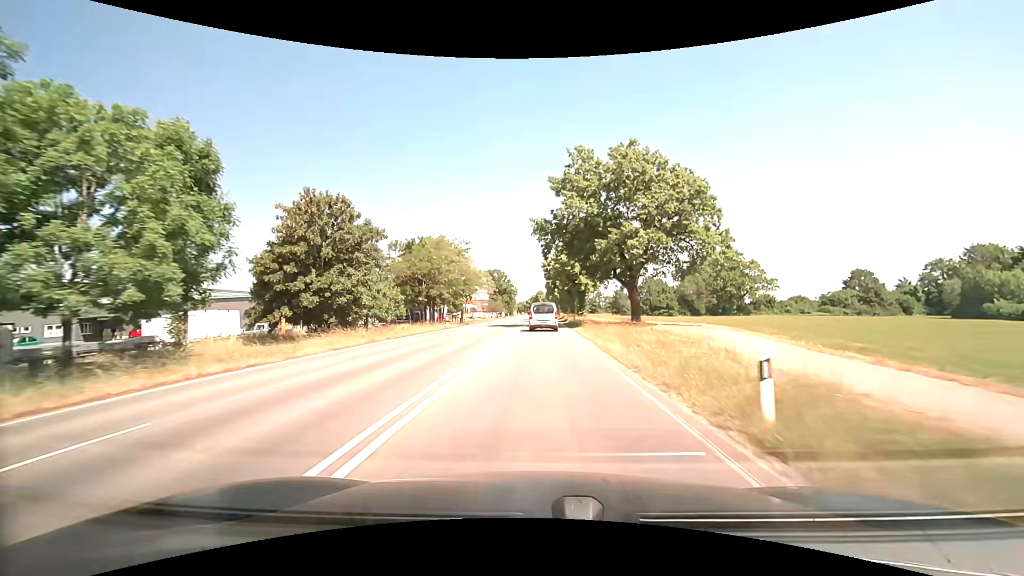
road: secondary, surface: asphalt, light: Day
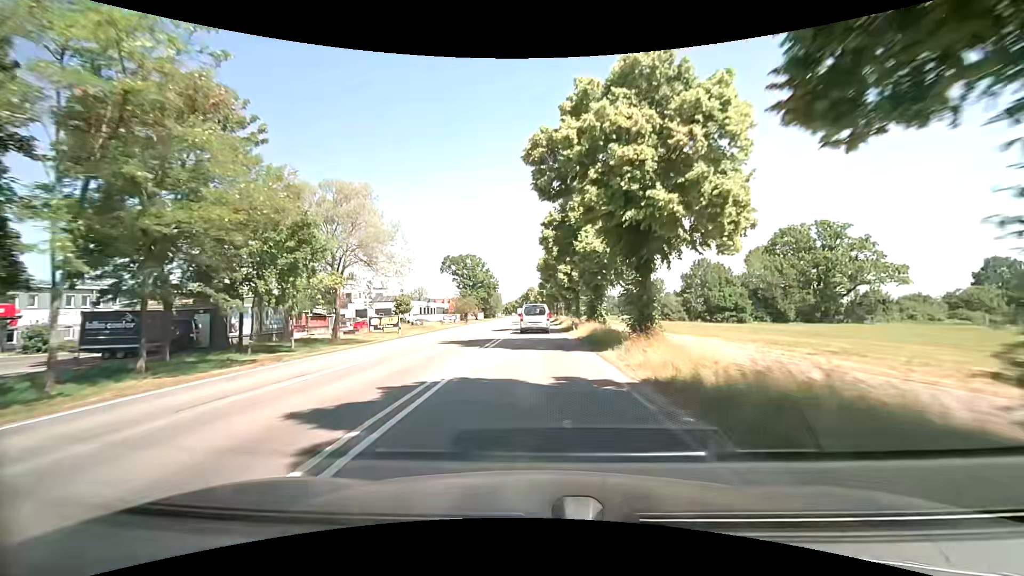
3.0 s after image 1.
(+0.8, +52.9) m; +1°
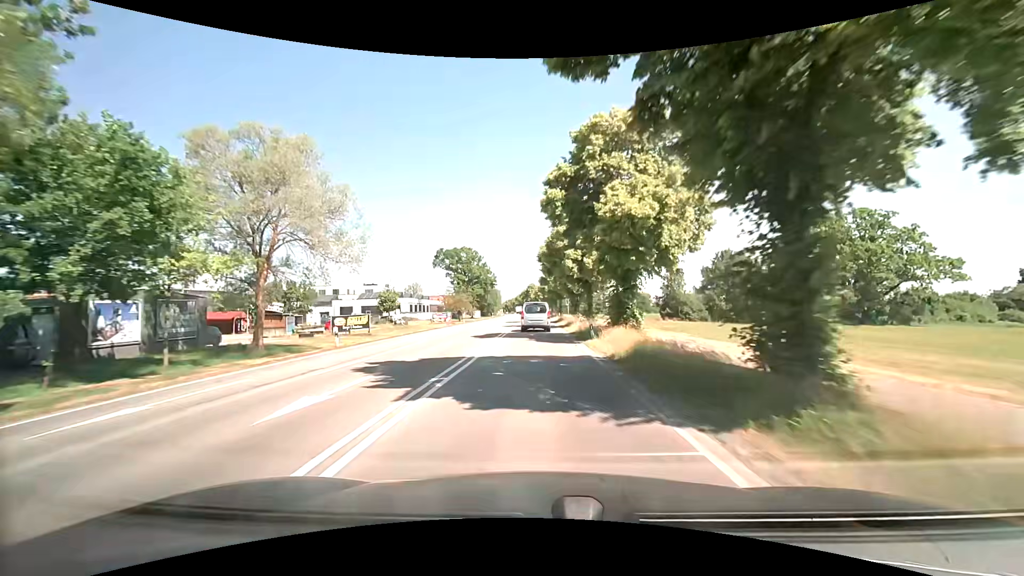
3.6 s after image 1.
(0.0, +10.6) m; 0°
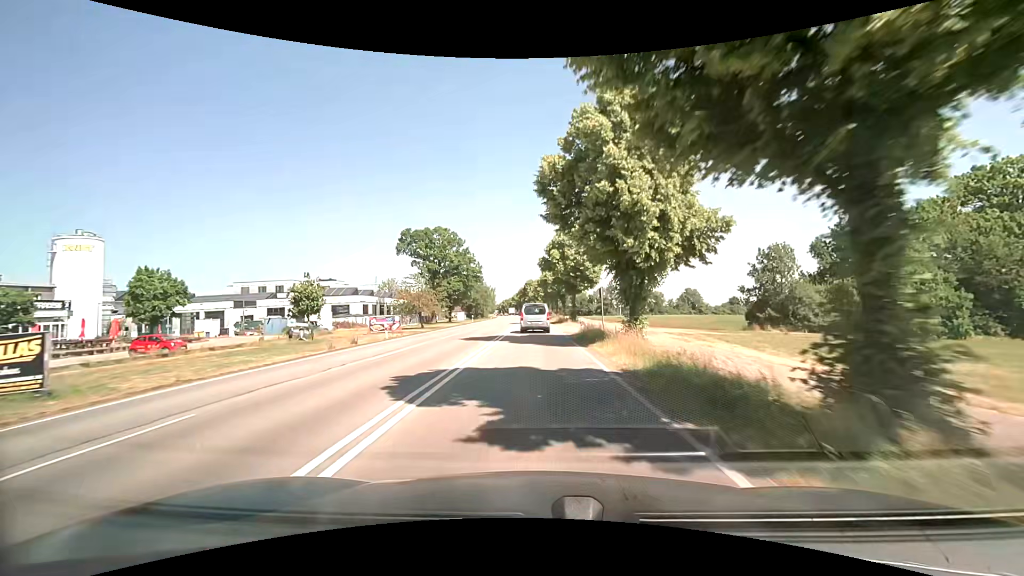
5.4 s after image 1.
(-0.1, +31.9) m; 0°
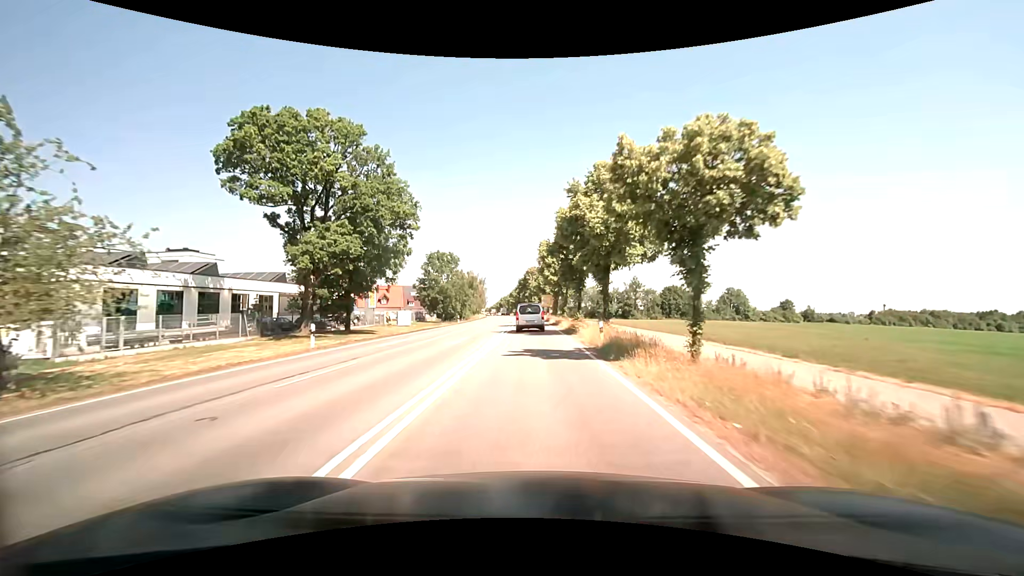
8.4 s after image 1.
(-0.7, +53.7) m; -1°
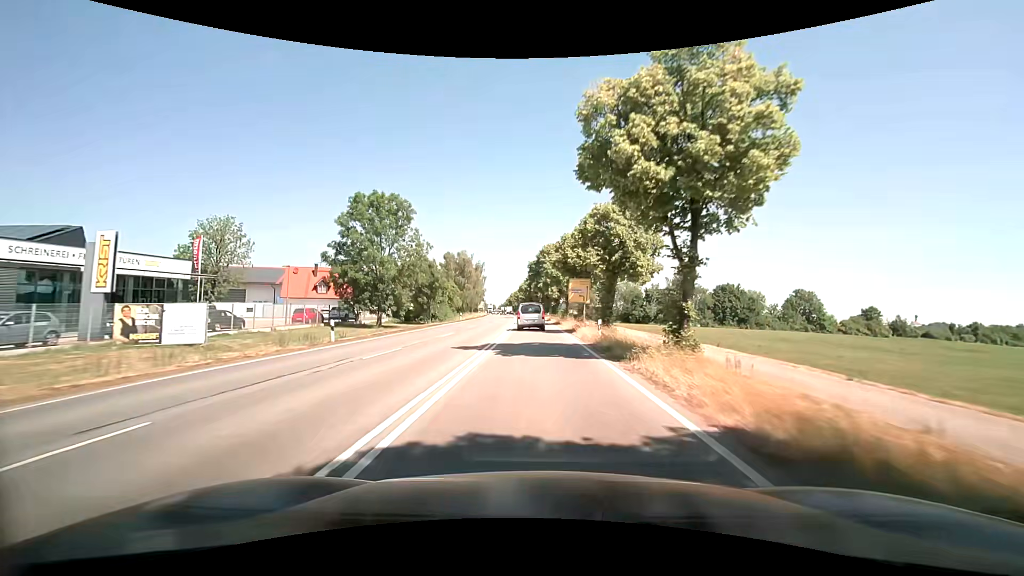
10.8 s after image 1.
(-0.5, +43.3) m; -2°
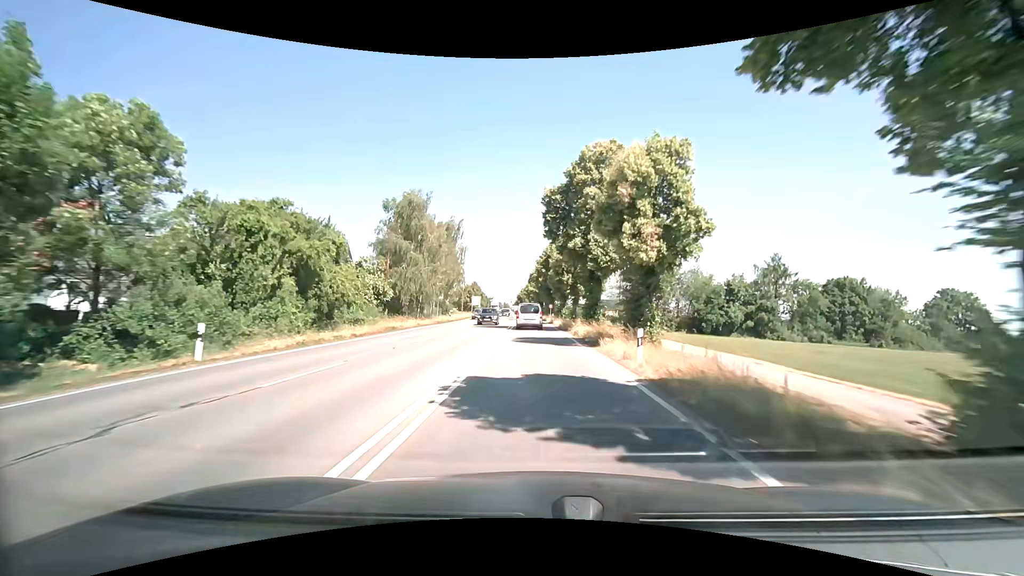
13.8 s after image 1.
(-0.2, +53.4) m; -1°
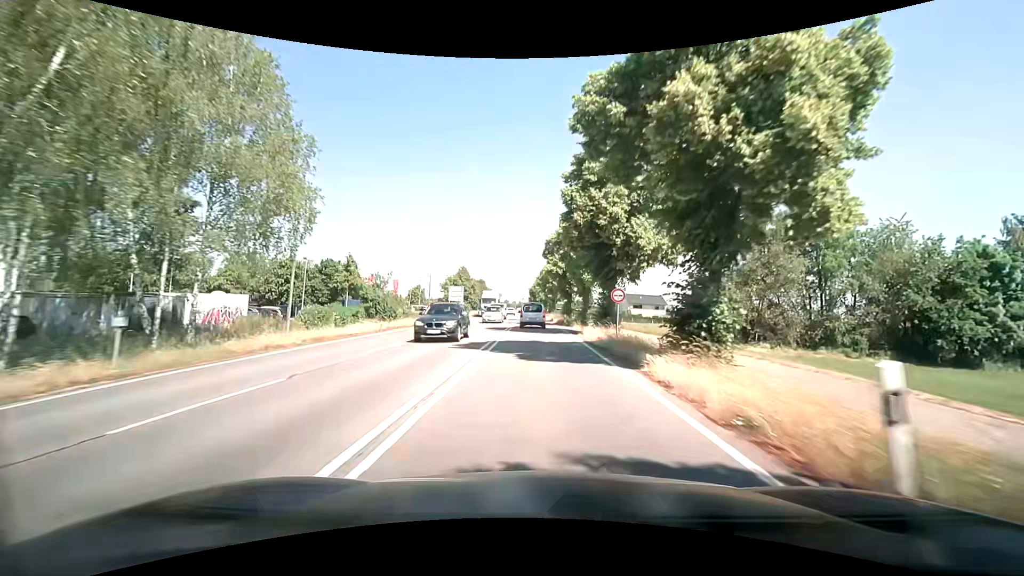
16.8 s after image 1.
(-0.6, +51.1) m; -2°
(0, +10) (0, +20) (0, +30) (0, +40) (0, +50) (-1, +60) (-1, +70) (-1, +80) (-1, +90) (-1, +100) m
